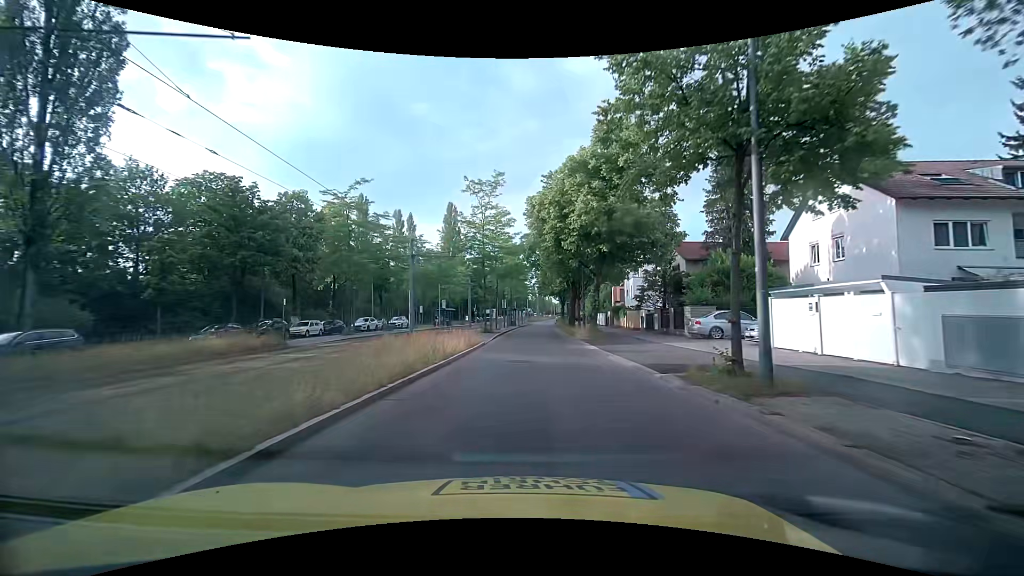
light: Day
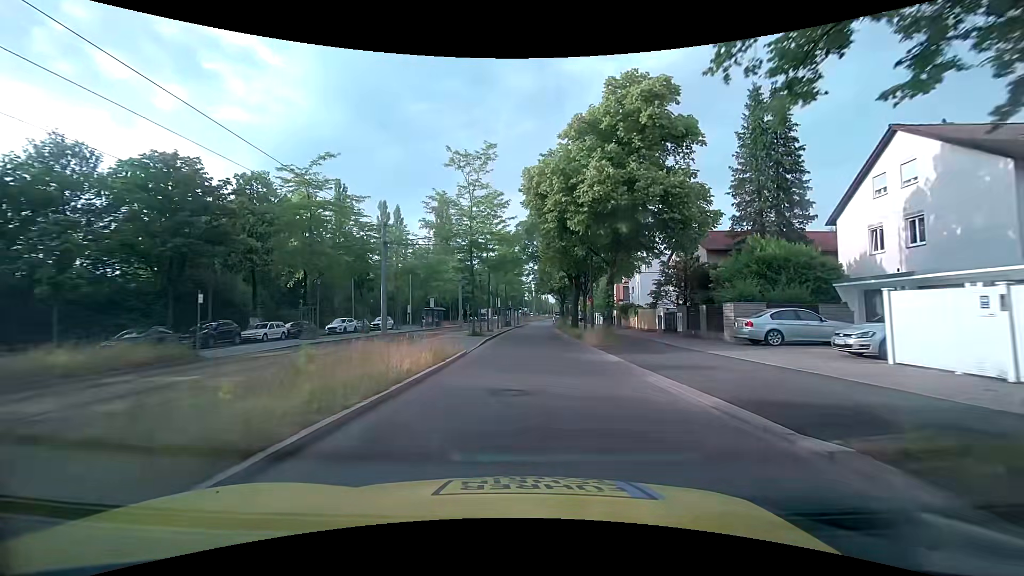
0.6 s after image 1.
(0.0, +6.2) m; +1°
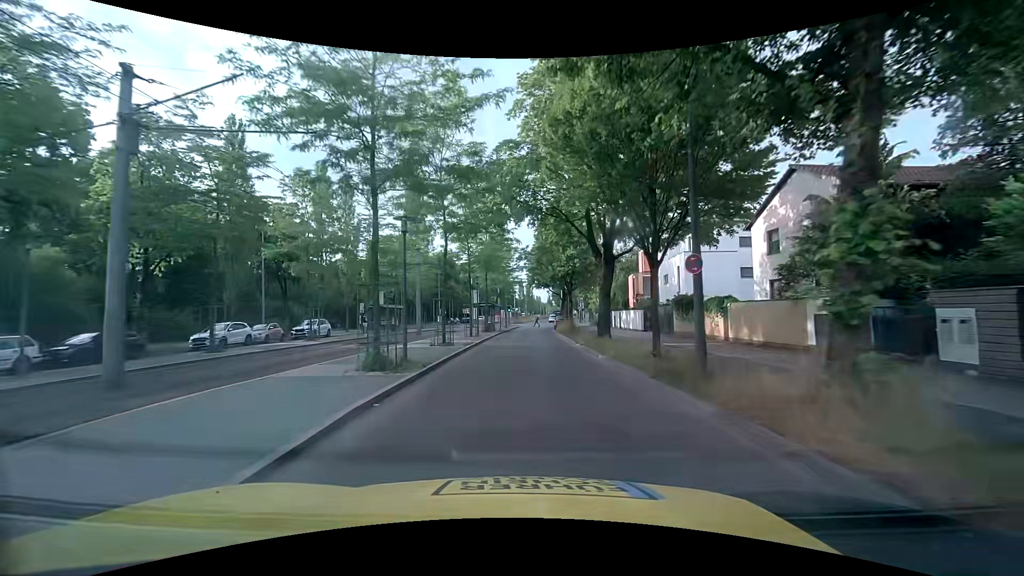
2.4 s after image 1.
(0.0, +19.2) m; 0°
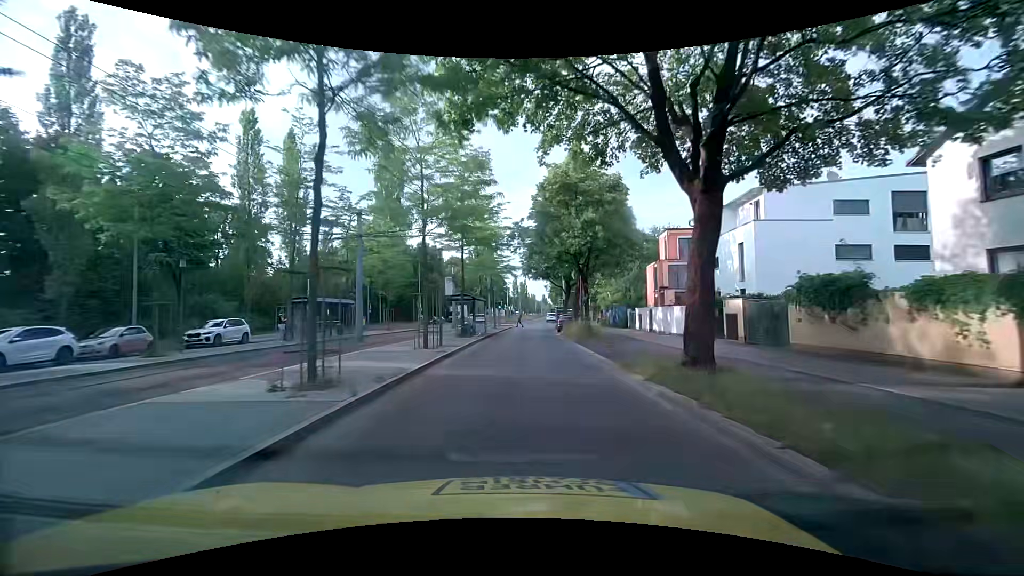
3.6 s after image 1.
(0.0, +13.2) m; 0°
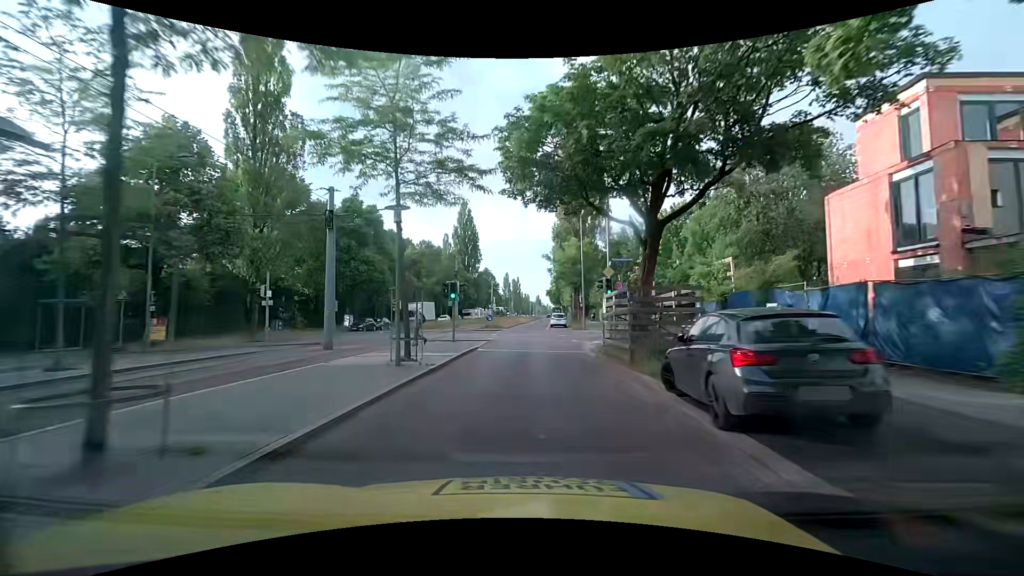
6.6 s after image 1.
(+0.7, +34.3) m; +2°
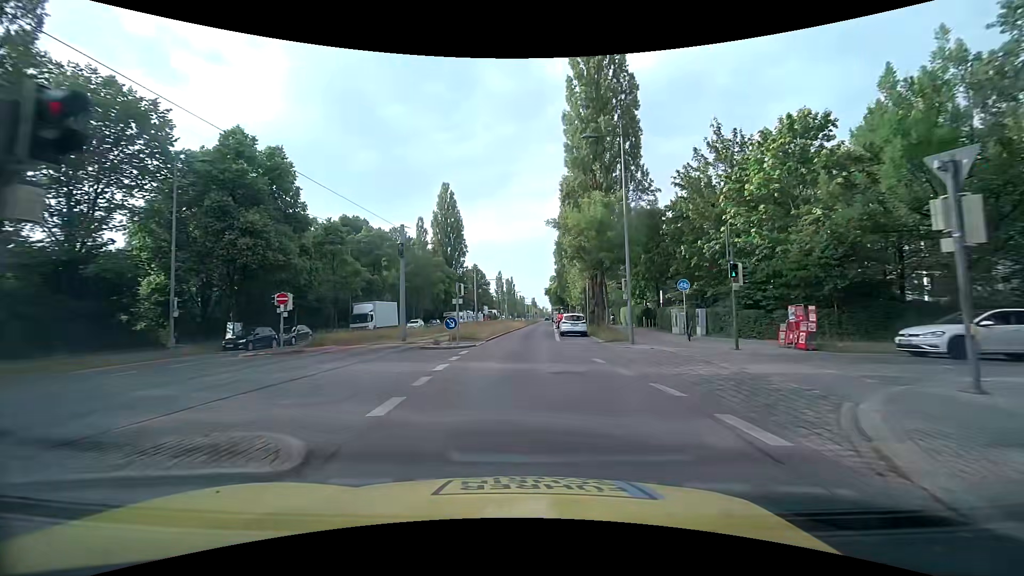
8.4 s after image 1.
(-0.1, +21.4) m; 0°
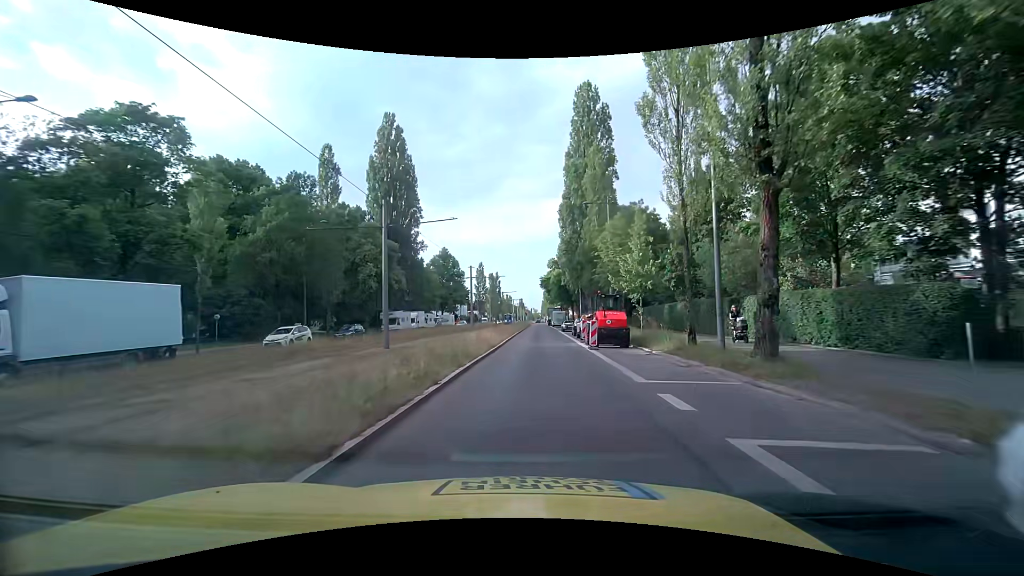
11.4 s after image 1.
(+0.2, +36.6) m; +1°
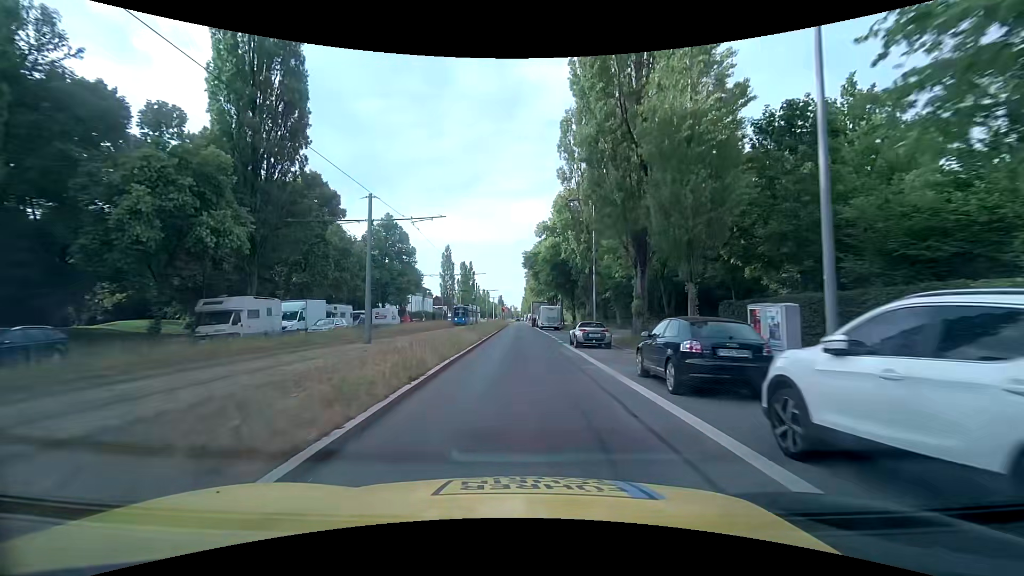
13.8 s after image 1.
(+1.0, +29.9) m; +3°
(0, +10) (0, +20) (0, +30) (0, +40) (0, +50) (-1, +60) (-1, +70) (-1, +80) (-1, +90) (-1, +100) m
